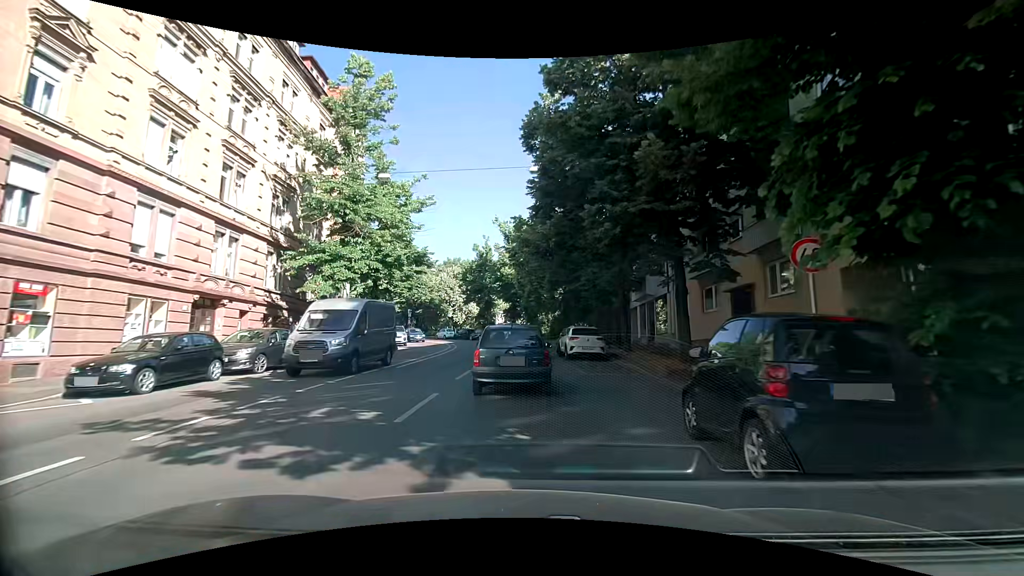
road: secondary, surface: asphalt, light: Day
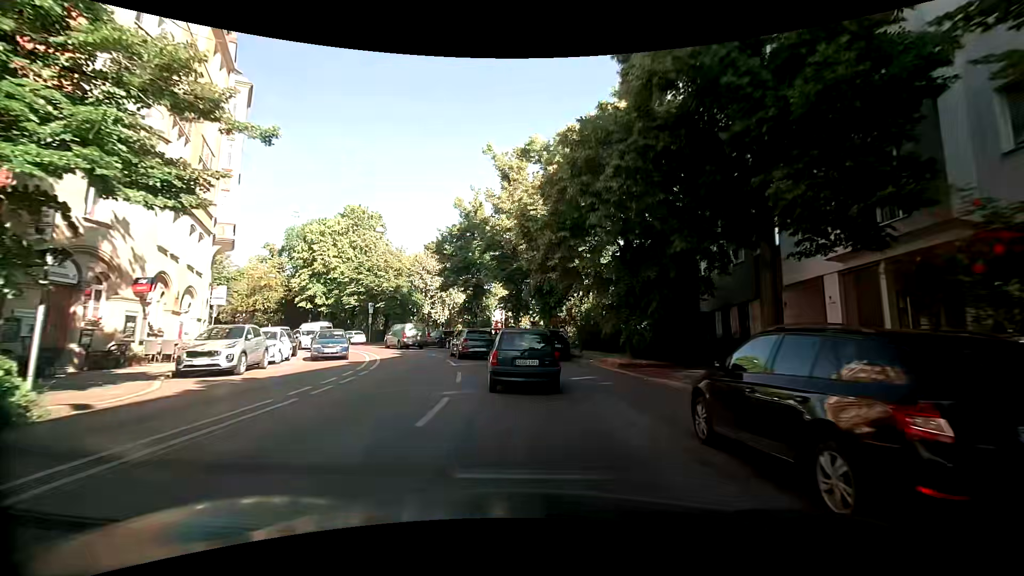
(-0.3, +24.7) m; -1°
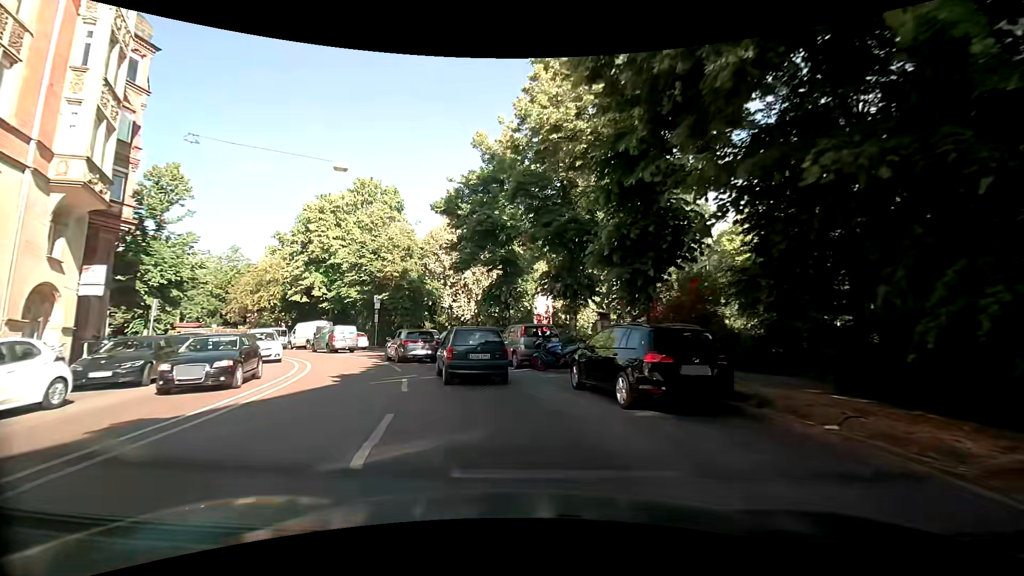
(-0.3, +14.5) m; -4°
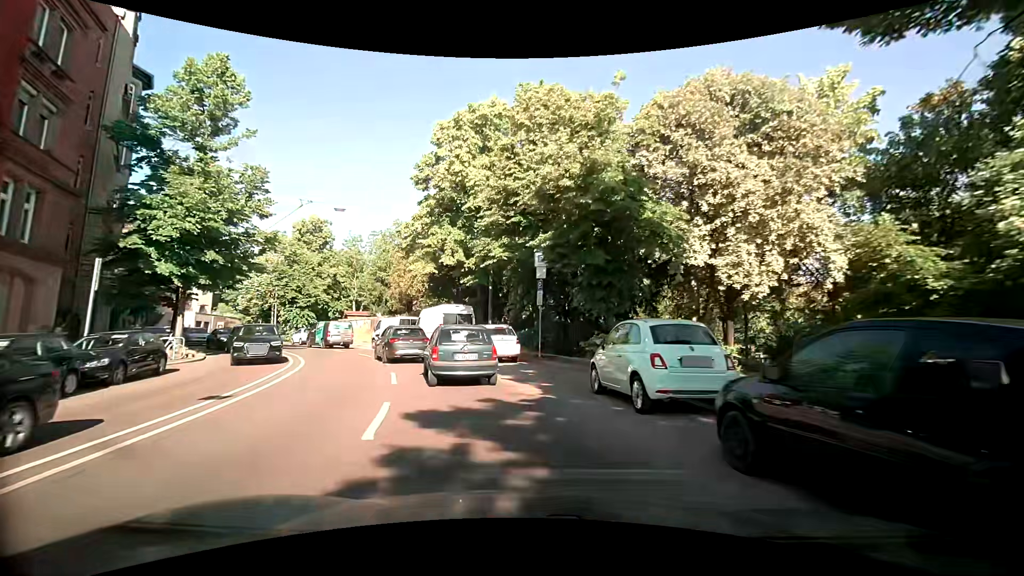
(-4.8, +22.8) m; -24°
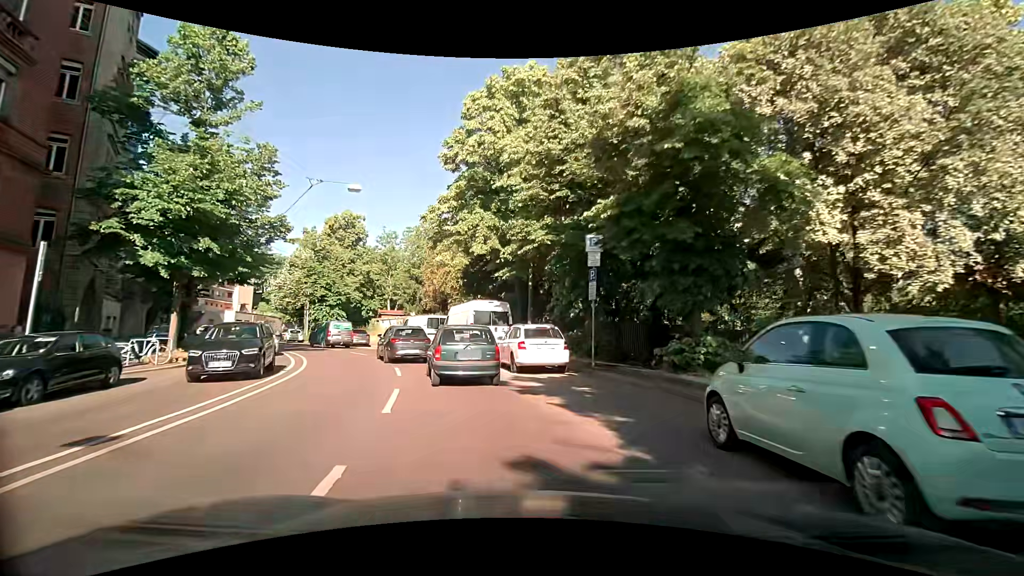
(-0.2, +4.3) m; -7°
(-1, +10) (-3, +20) (-7, +29) (-12, +37) (-18, +45) (-25, +53) (-30, +61) (-35, +70) (-38, +80) (-41, +89) m
